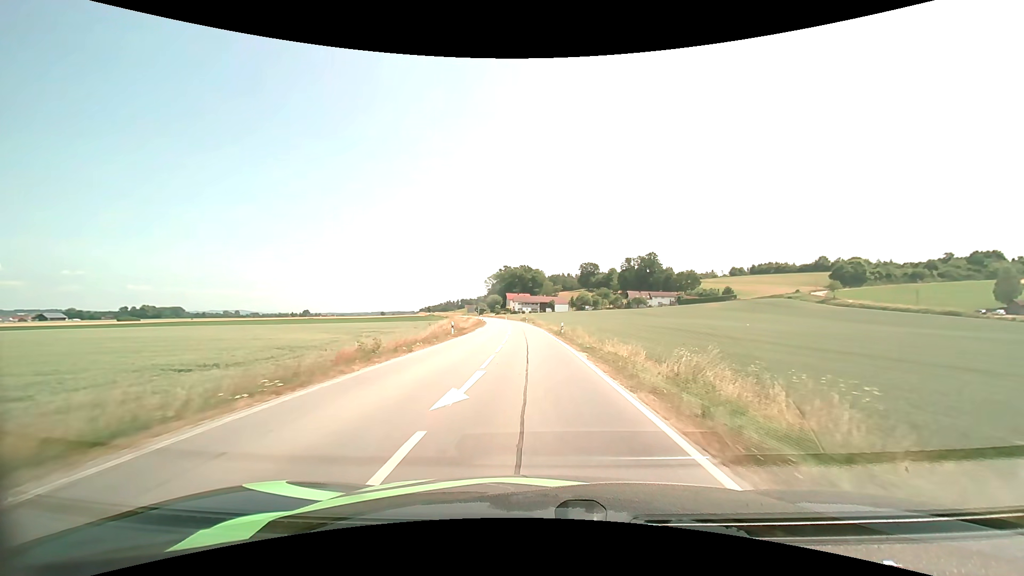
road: secondary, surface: asphalt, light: Day
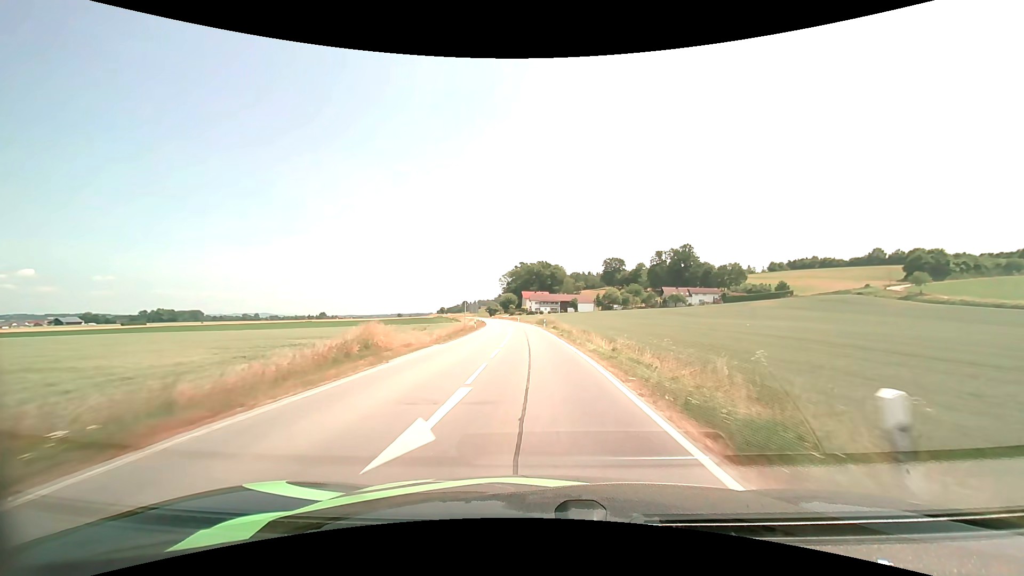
(-0.6, +30.7) m; -2°
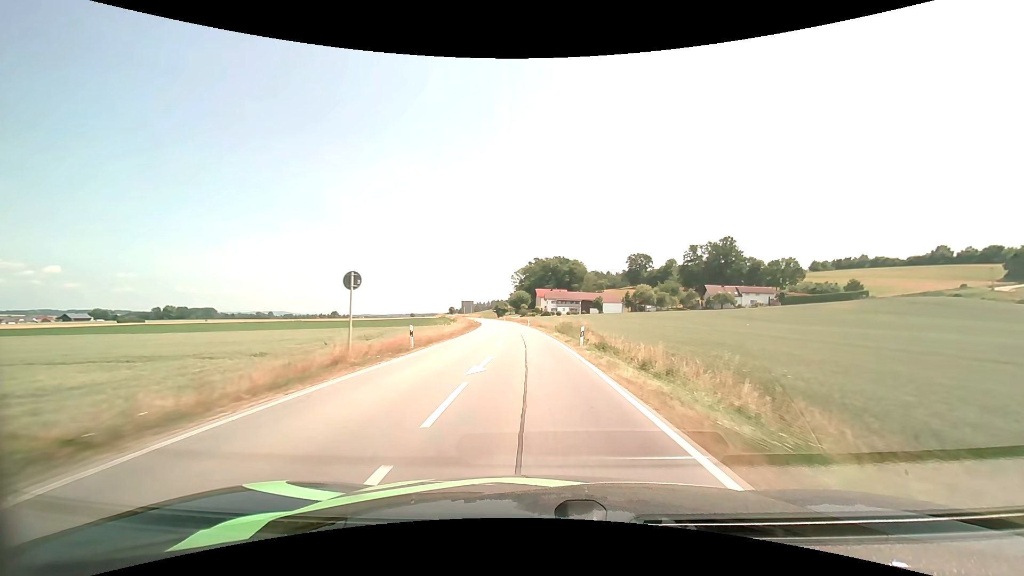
(-0.6, +32.1) m; -2°
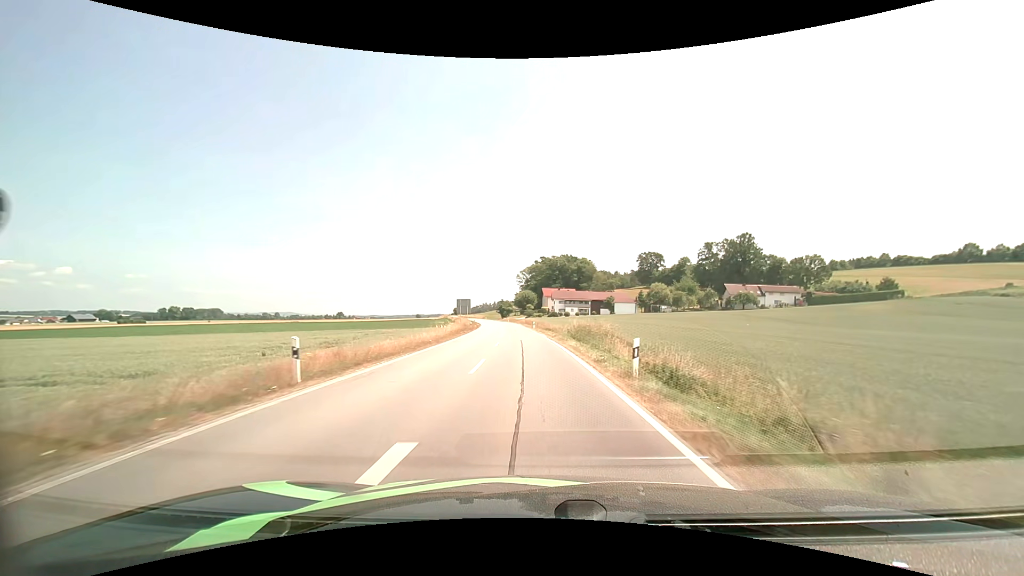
(-0.1, +11.0) m; -1°
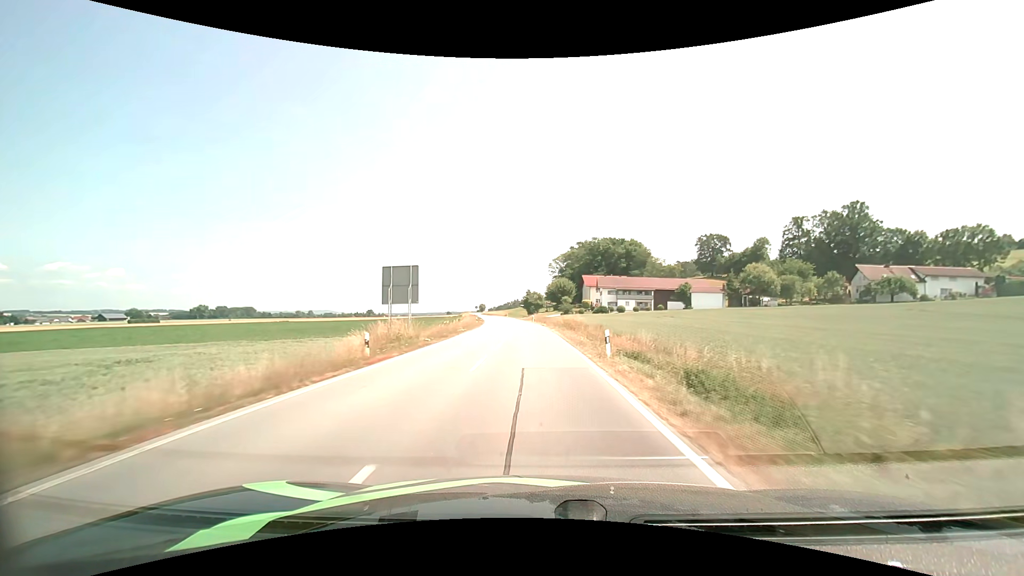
(-1.5, +45.4) m; -4°
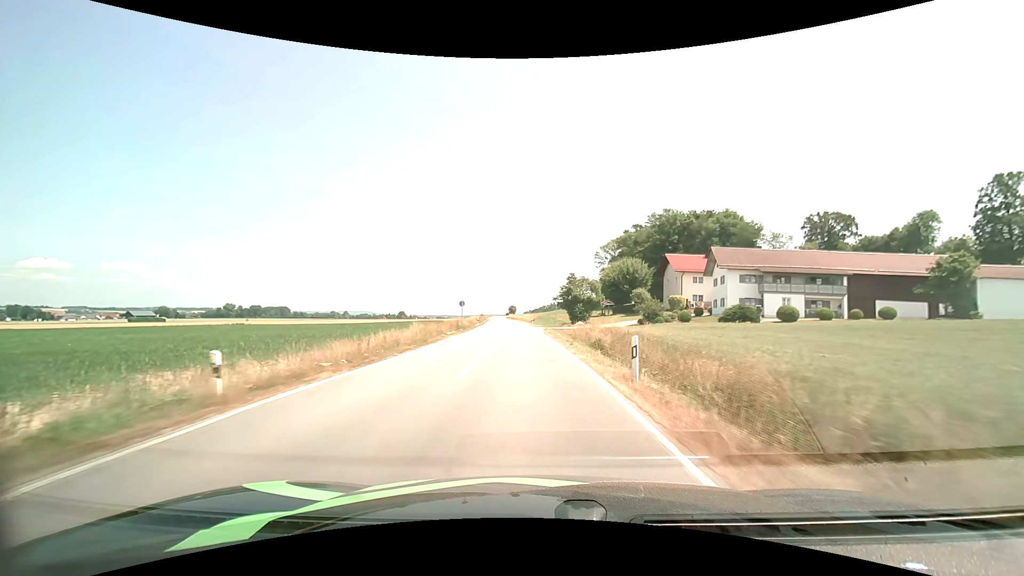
(-2.0, +58.6) m; -4°
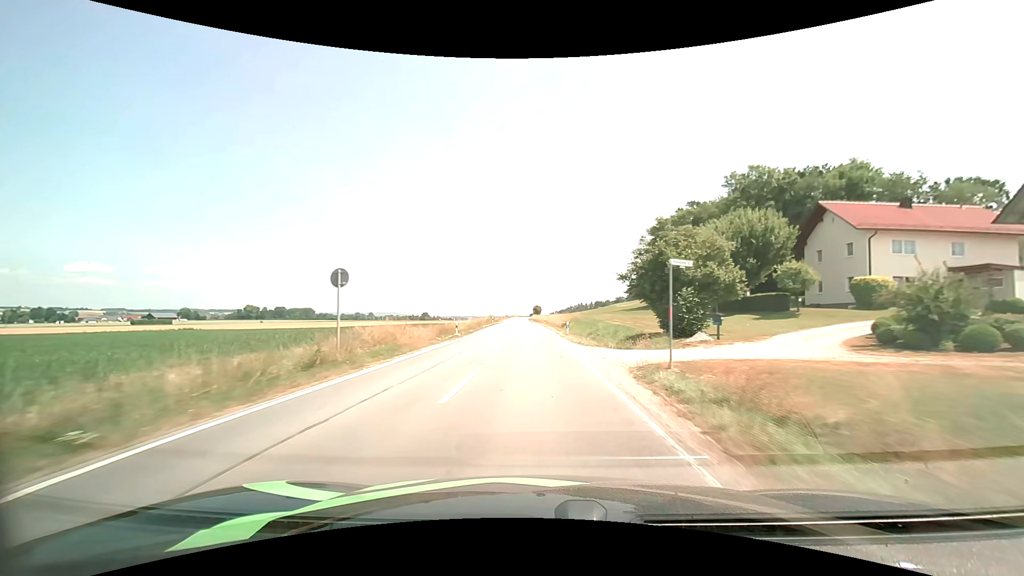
(-1.0, +36.8) m; -3°
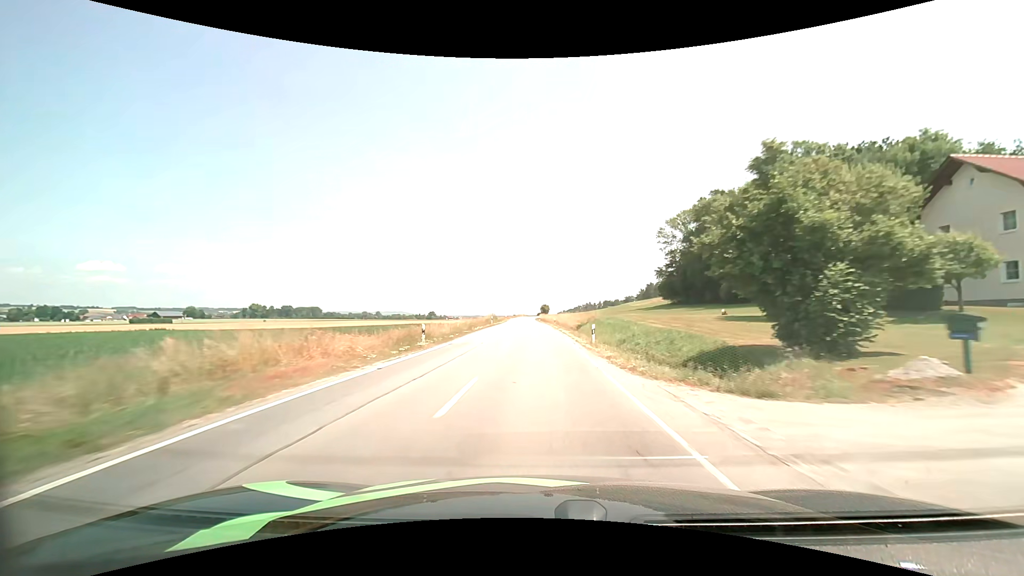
(-0.1, +12.4) m; -1°
(0, +10) (0, +20) (0, +30) (0, +40) (0, +50) (0, +60) (-1, +70) (-1, +80) (-1, +90) (-1, +100) m
